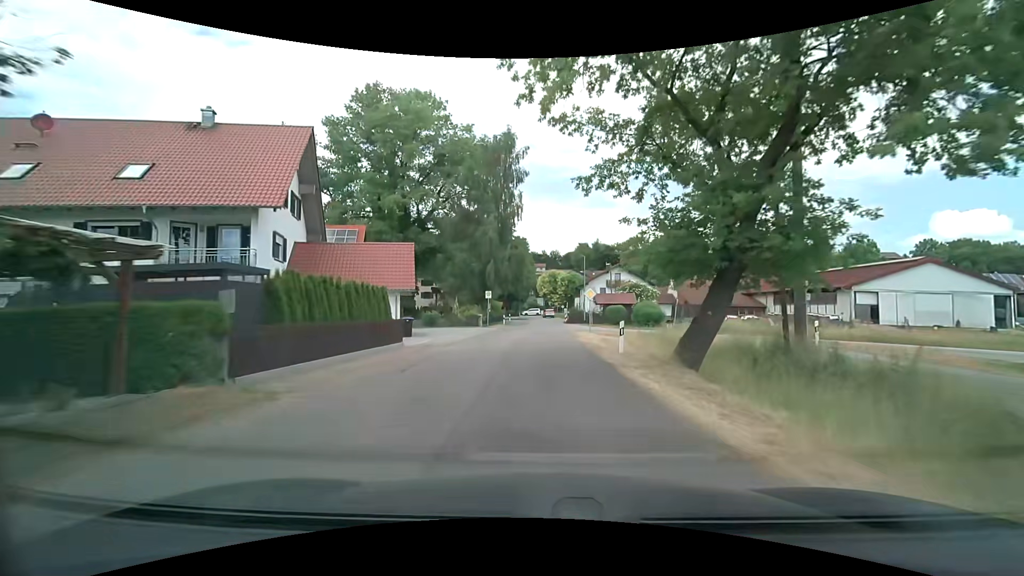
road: residential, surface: asphalt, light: Day
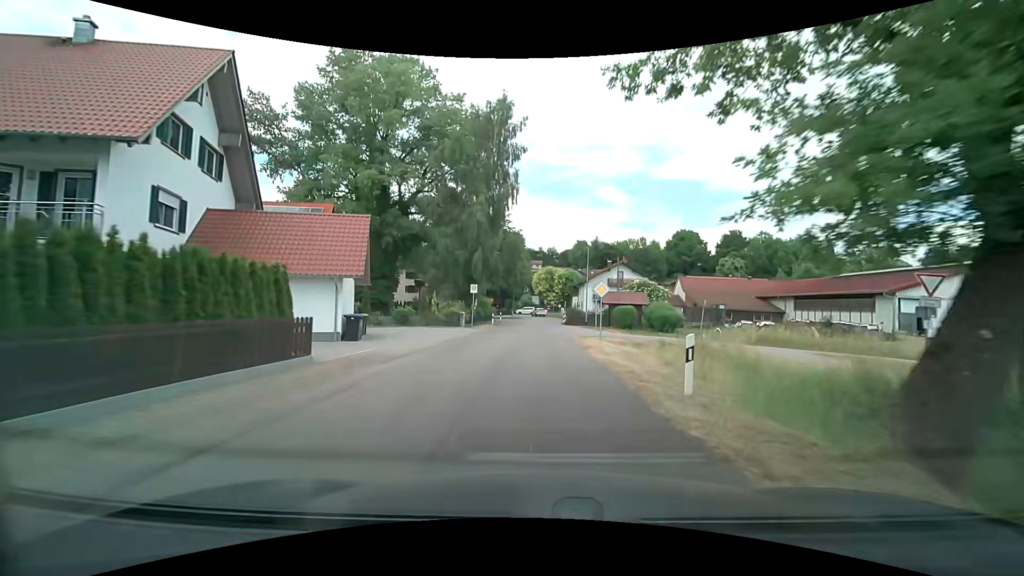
(0.0, +7.5) m; 0°
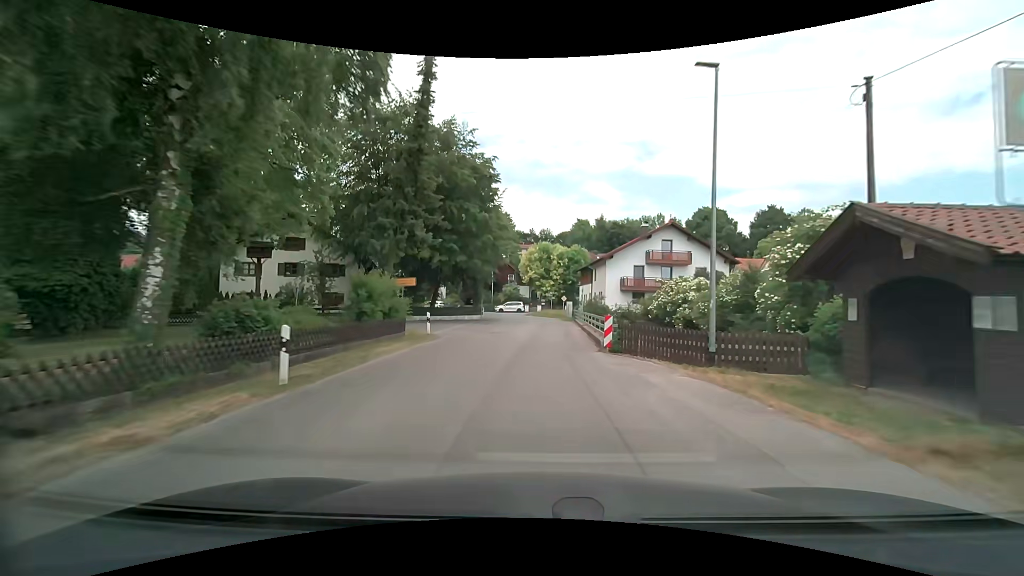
(+0.5, +36.5) m; +2°
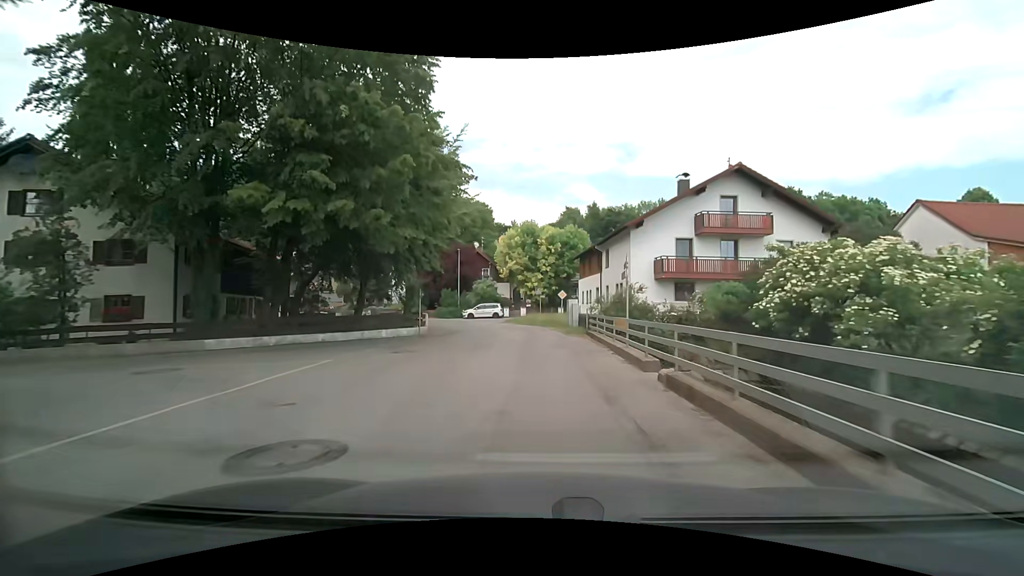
(+0.3, +20.4) m; +1°
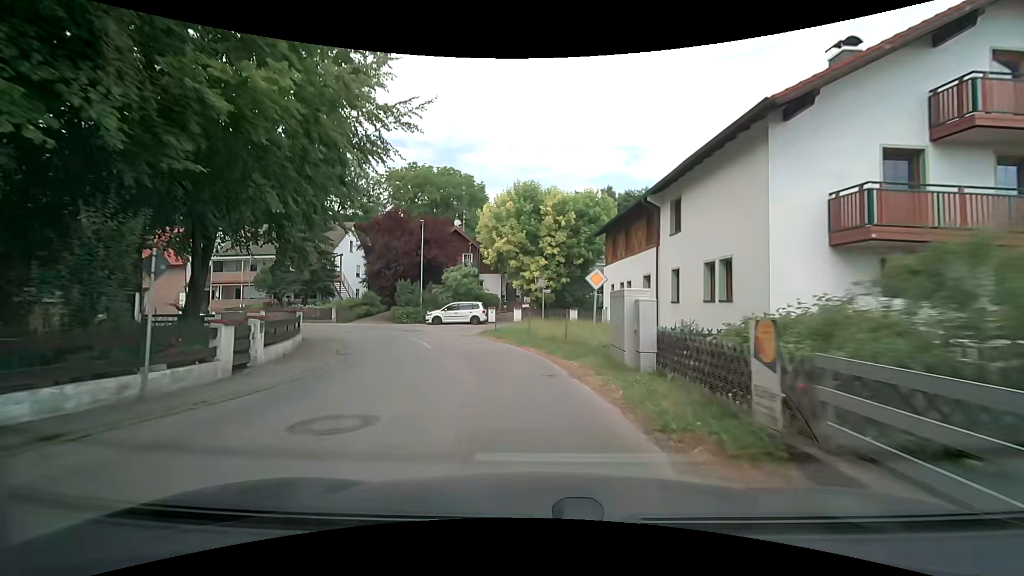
(+0.2, +18.5) m; 0°
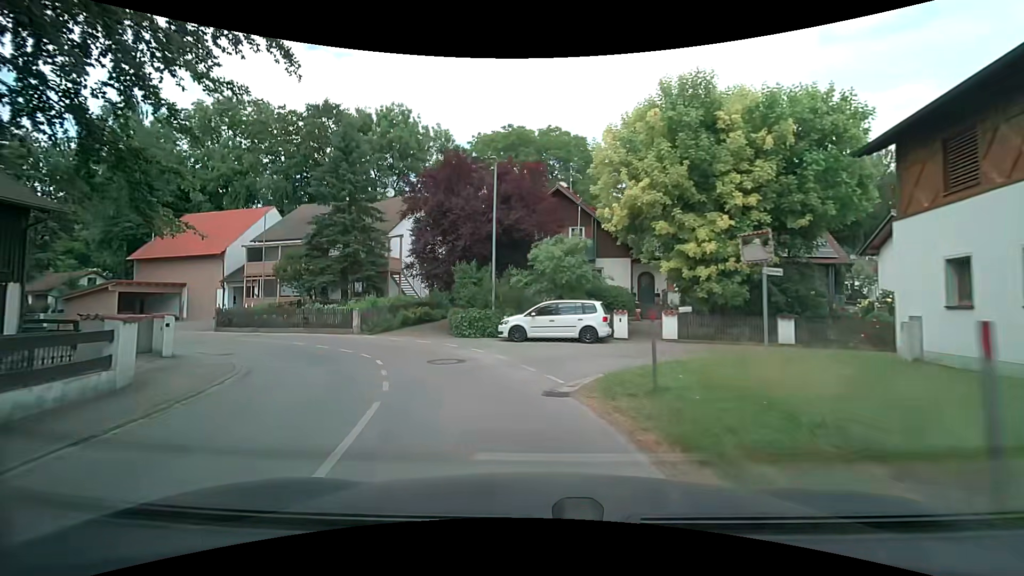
(-1.5, +16.5) m; -13°
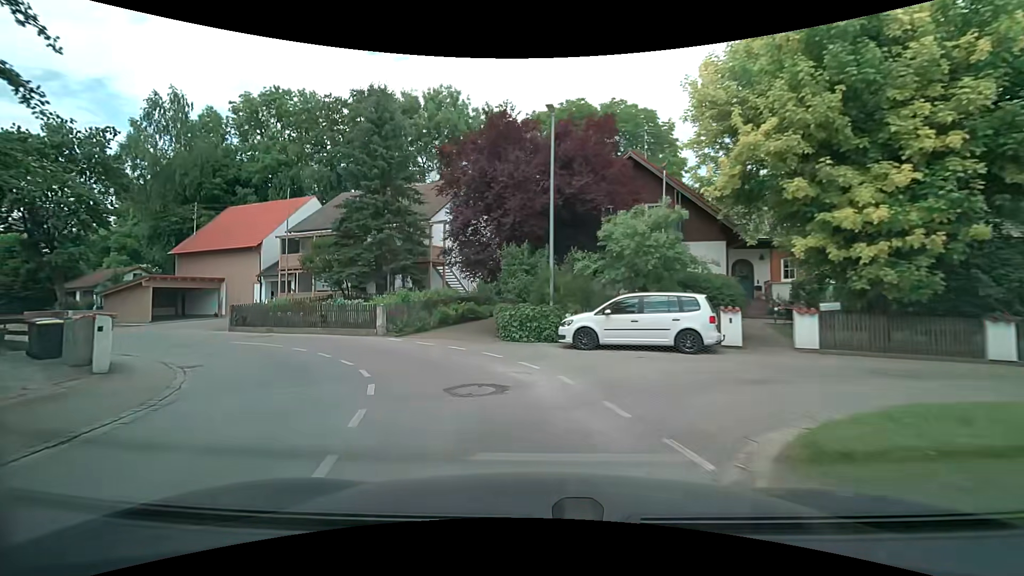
(-0.3, +5.1) m; -6°
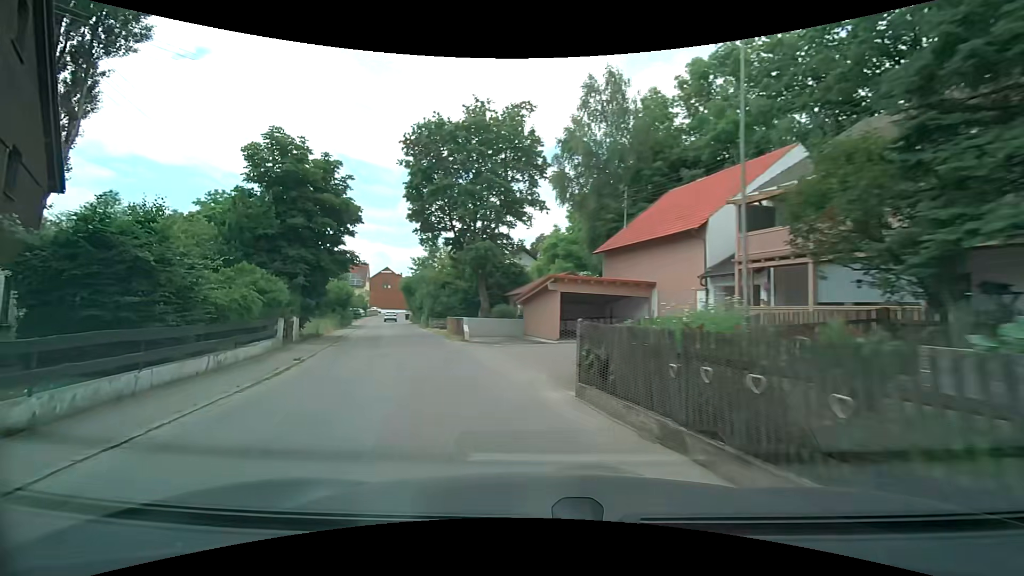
(-7.4, +17.2) m; -51°
